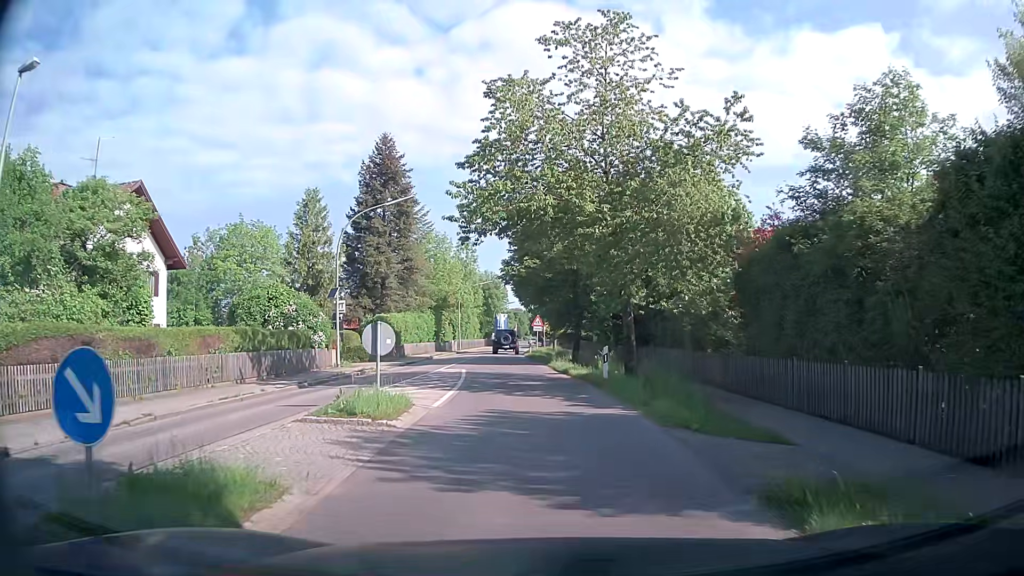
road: tertiary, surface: asphalt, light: Day
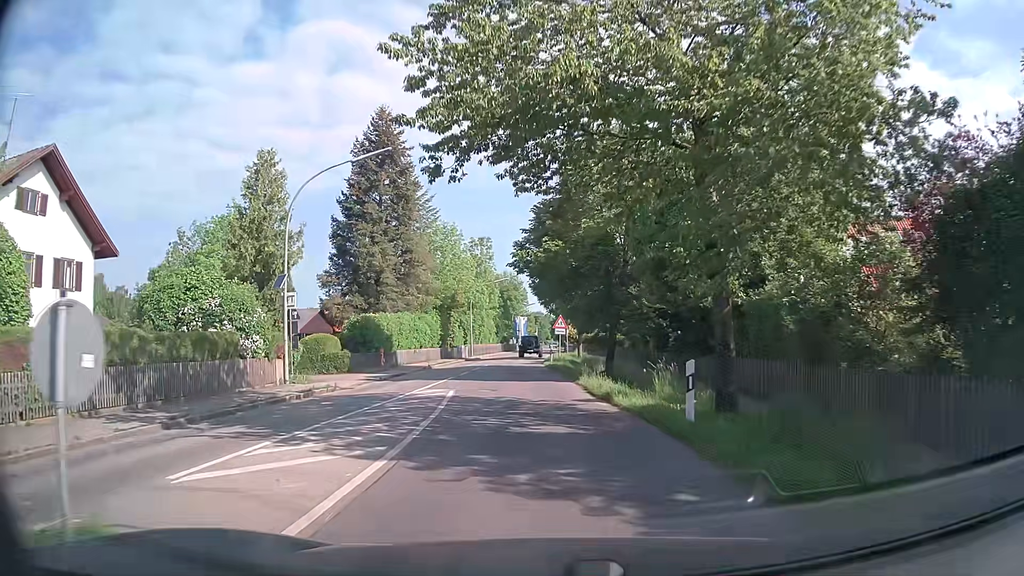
(0.0, +9.0) m; -1°
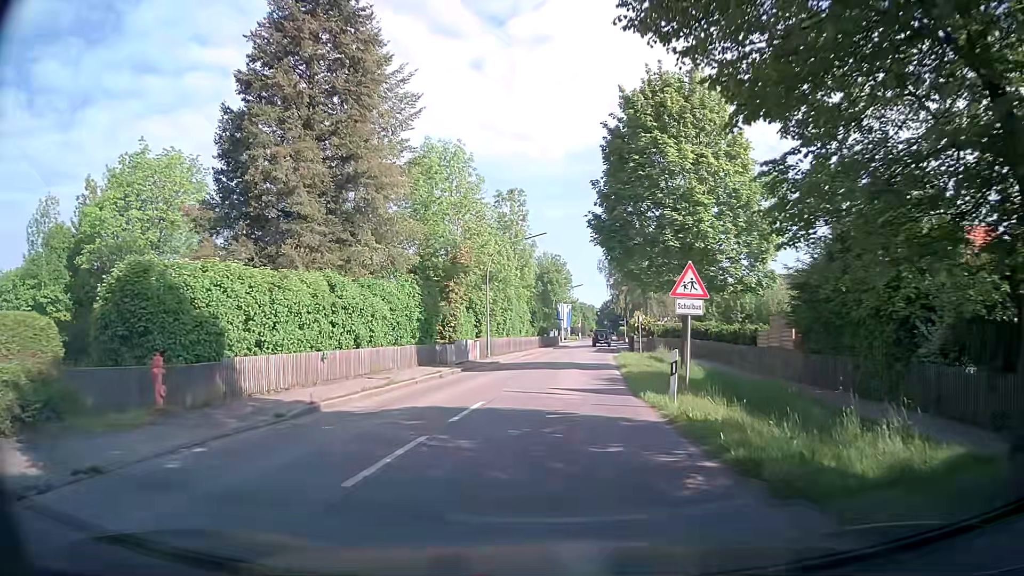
(-1.2, +25.5) m; -4°
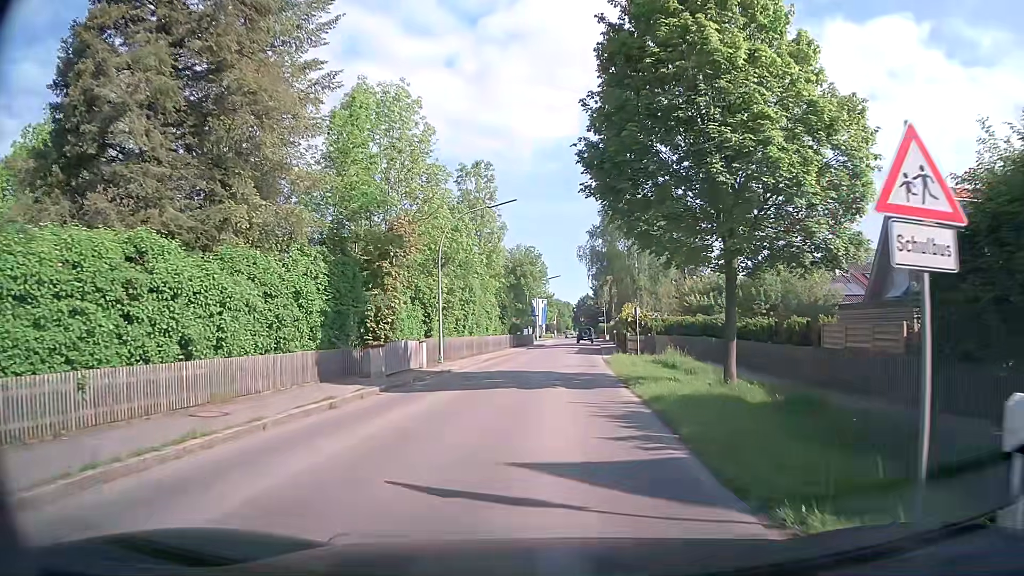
(+0.2, +9.9) m; +3°
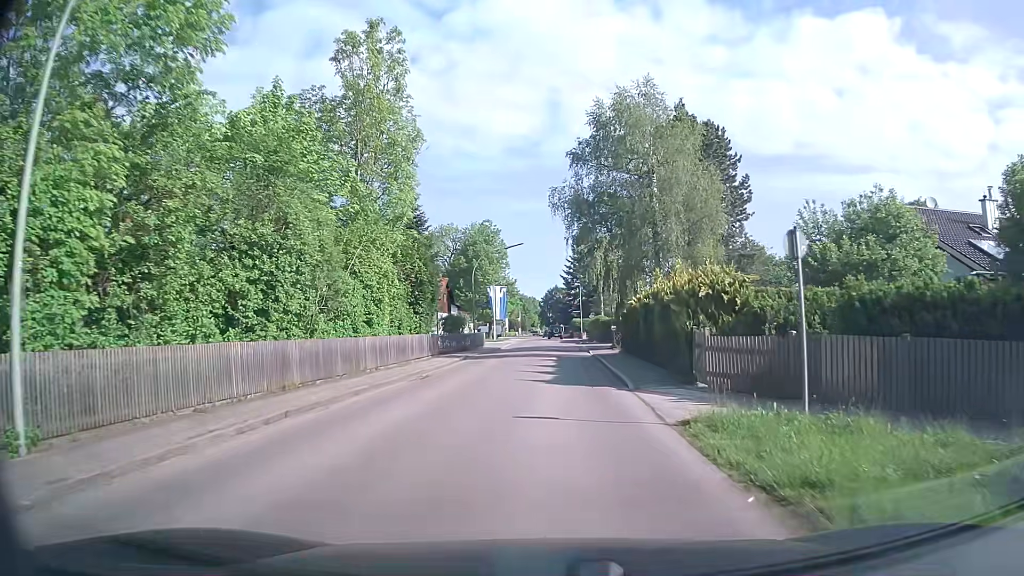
(+0.5, +25.9) m; +3°
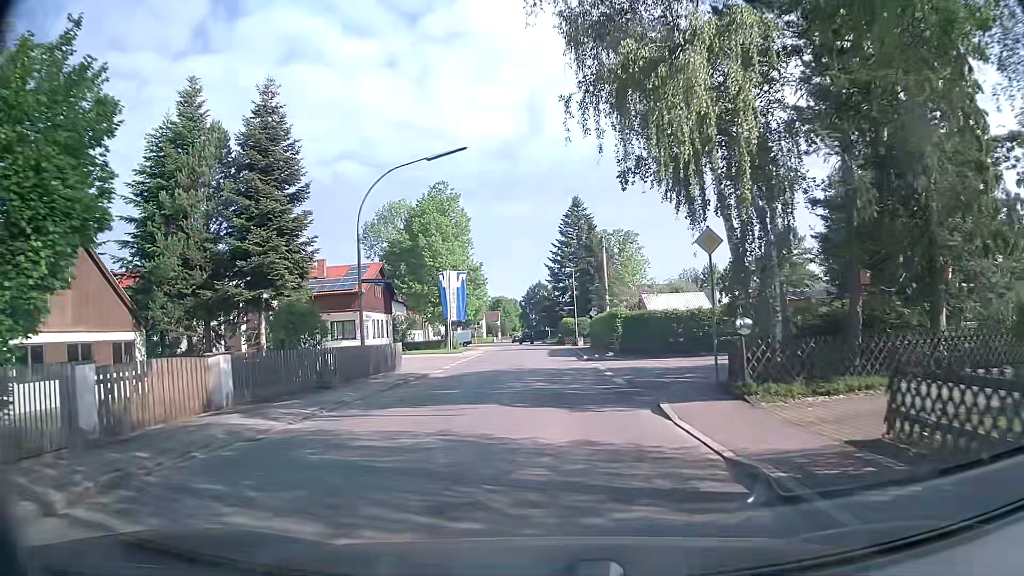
(+0.1, +27.6) m; 0°
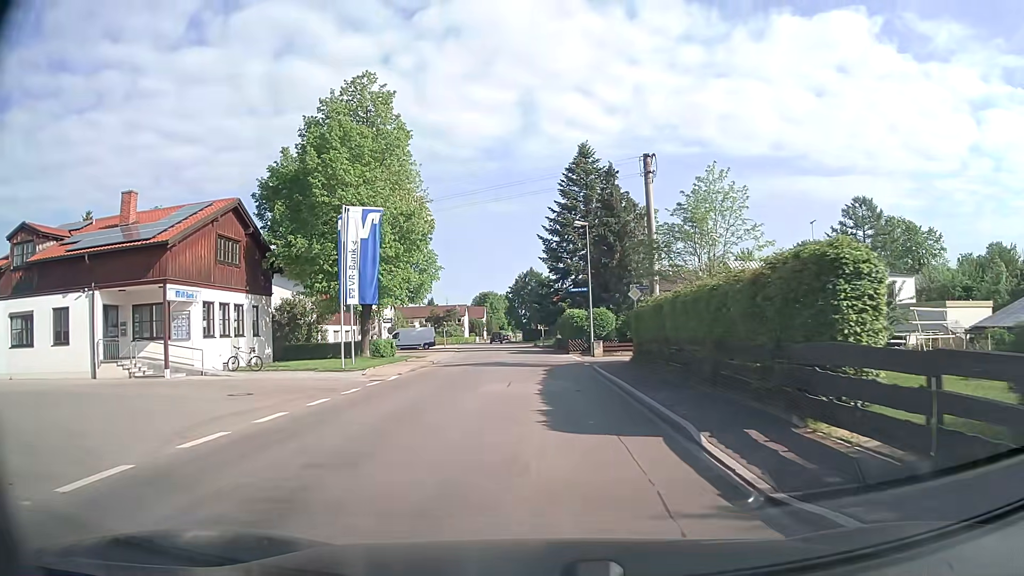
(+0.3, +28.9) m; +2°
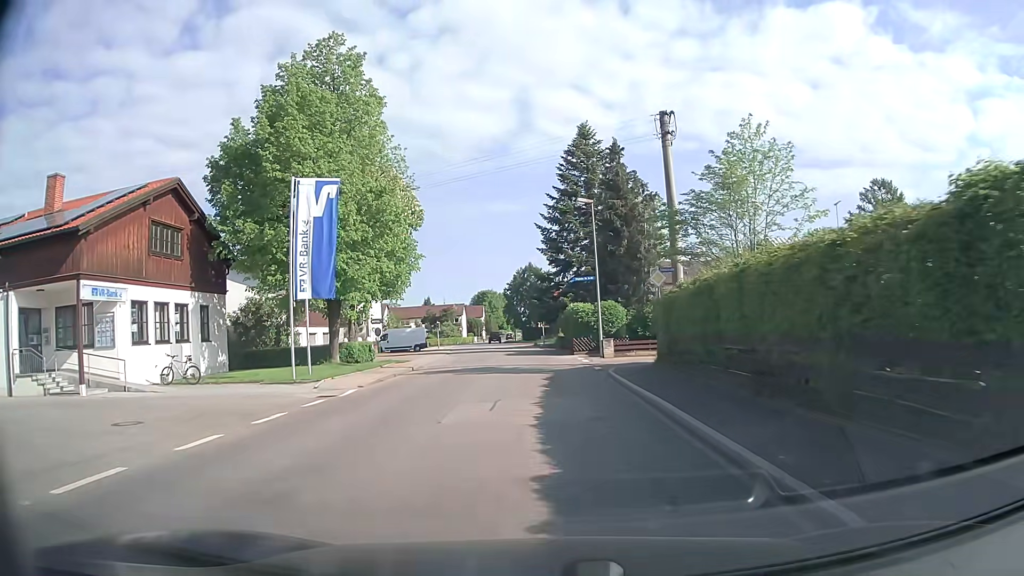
(0.0, +5.8) m; 0°
(0, +10) (0, +20) (-1, +30) (-2, +40) (-2, +50) (-3, +60) (-4, +70) (-5, +80) (-8, +89) (-15, +96) m
